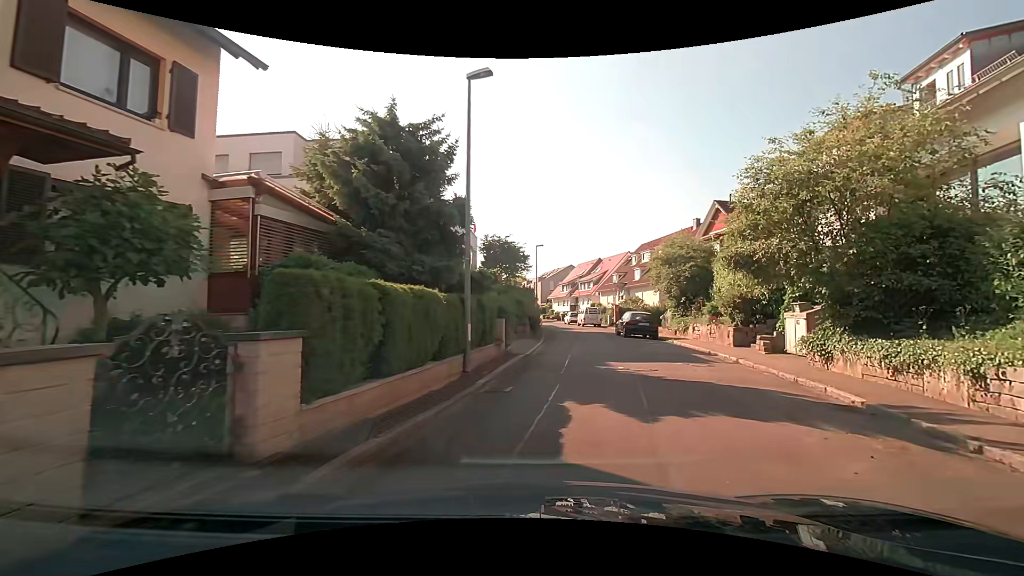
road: residential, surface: asphalt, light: Day
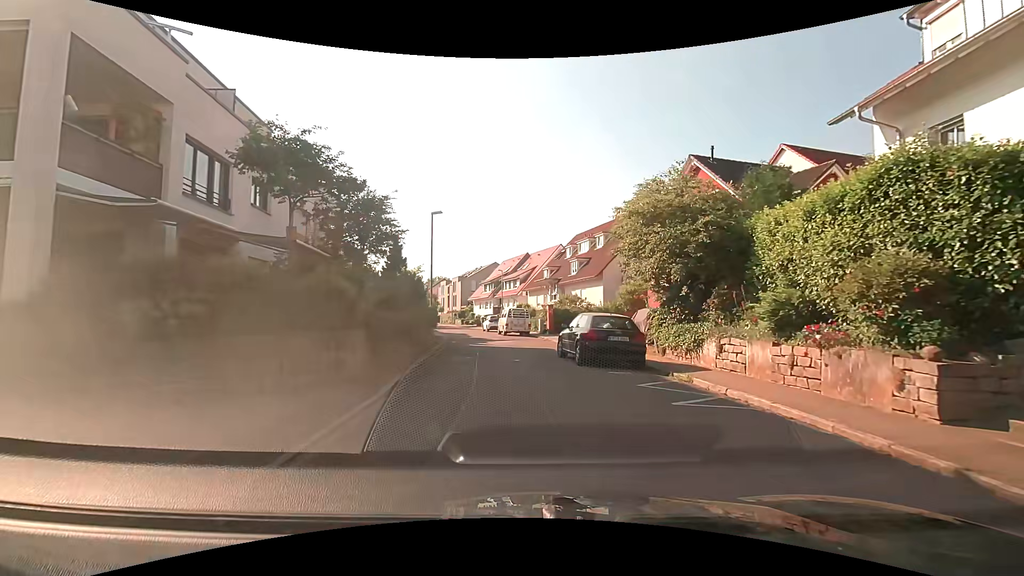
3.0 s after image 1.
(+1.5, +13.9) m; +7°
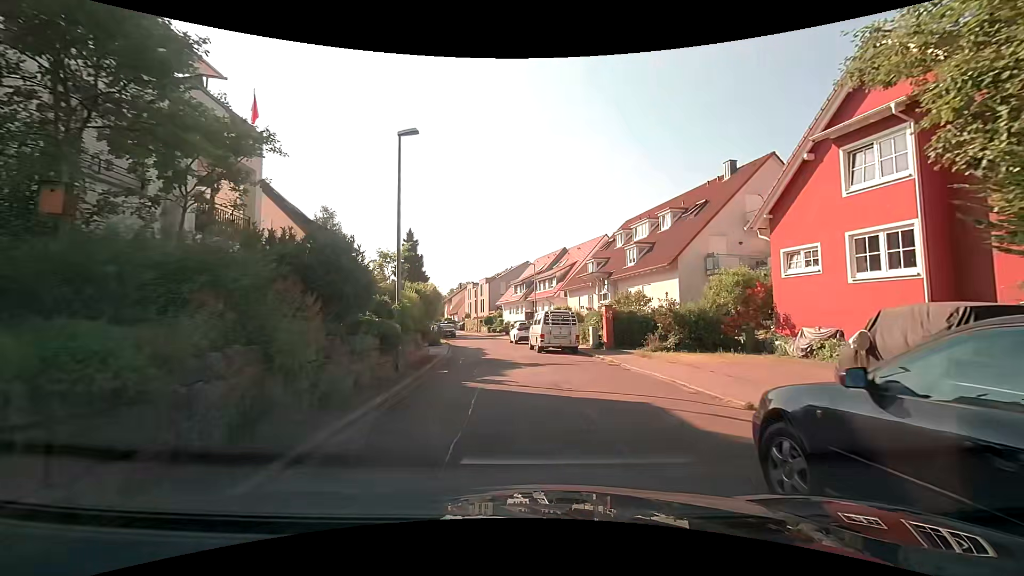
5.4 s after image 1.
(-0.5, +11.9) m; -3°
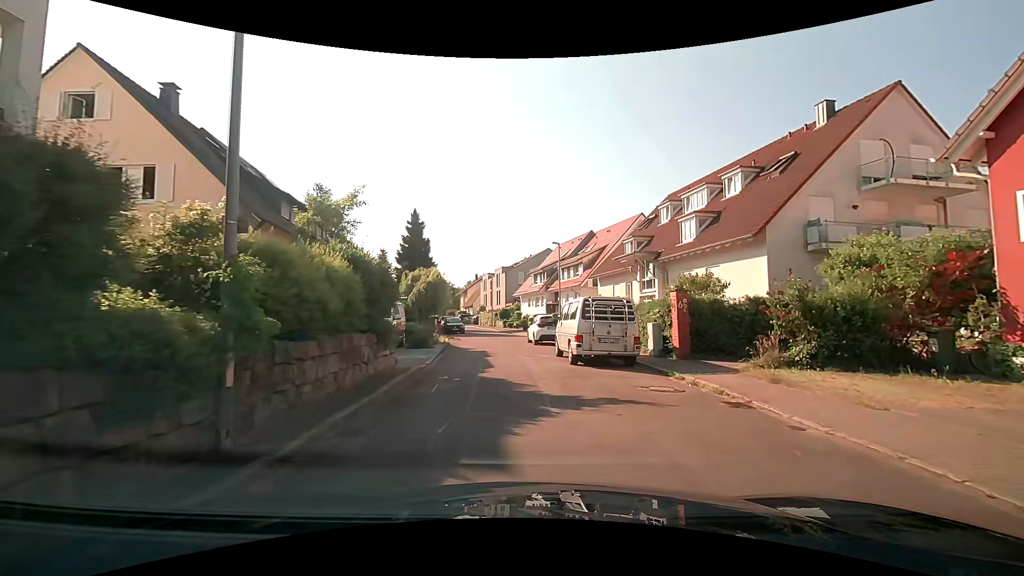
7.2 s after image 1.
(-0.2, +8.2) m; -2°
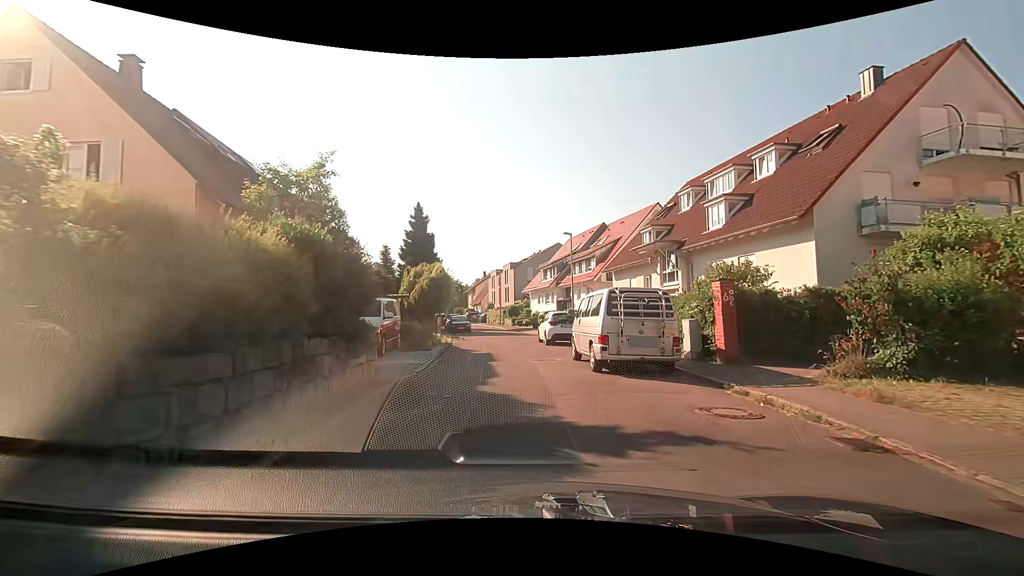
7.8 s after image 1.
(0.0, +2.6) m; -2°
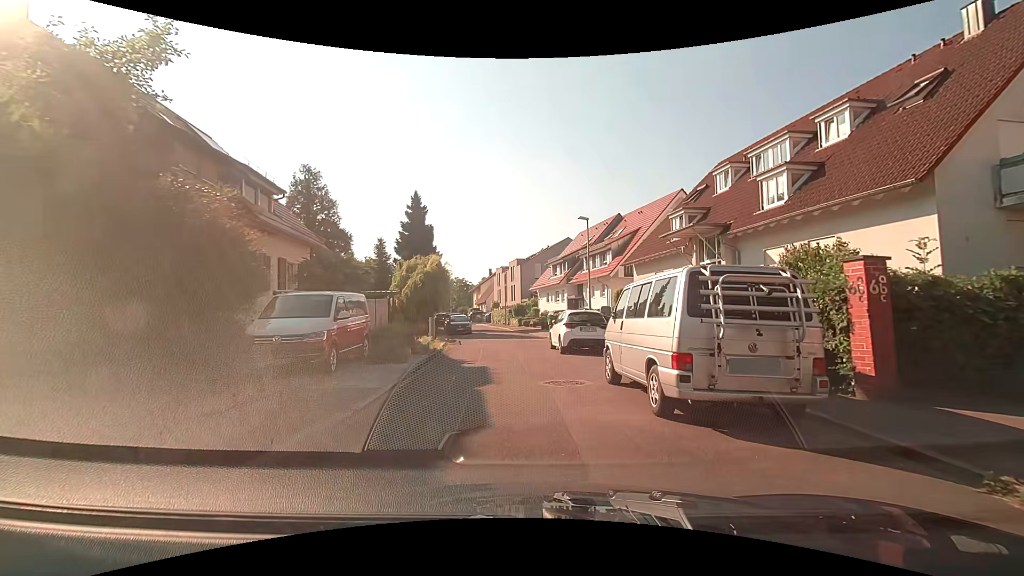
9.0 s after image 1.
(-0.1, +4.8) m; -1°
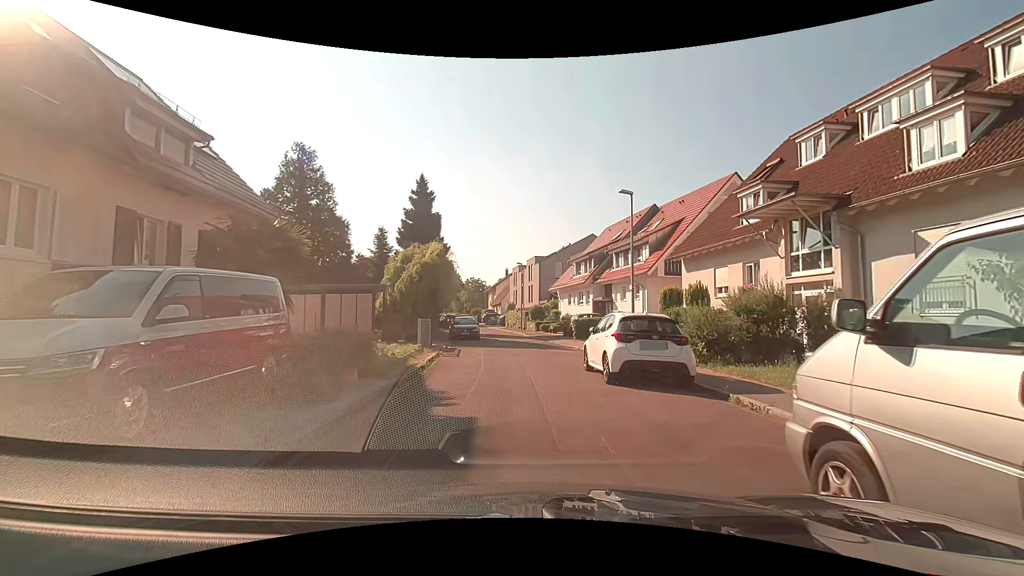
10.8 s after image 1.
(-0.1, +6.4) m; -4°
